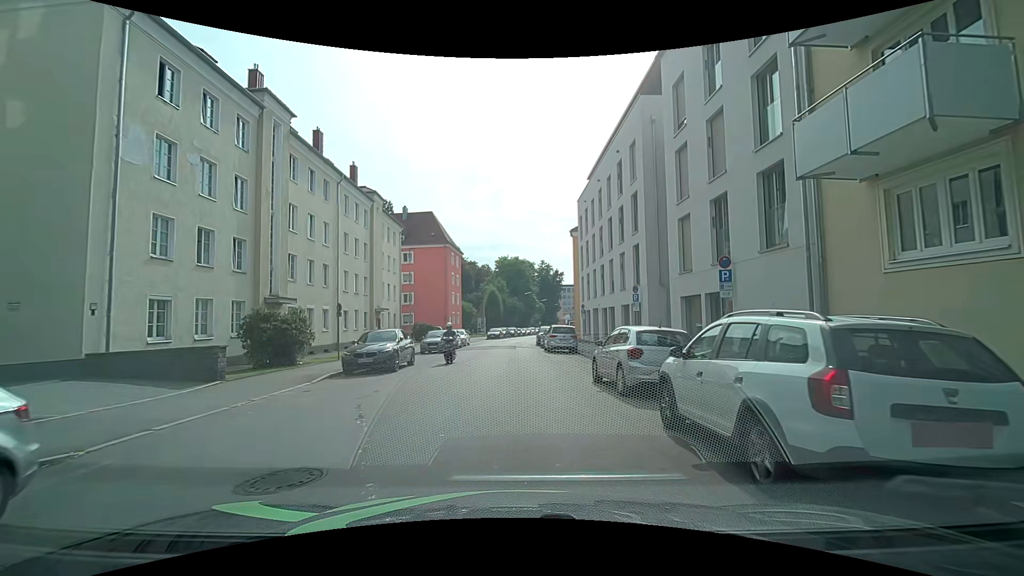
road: tertiary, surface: asphalt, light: Day
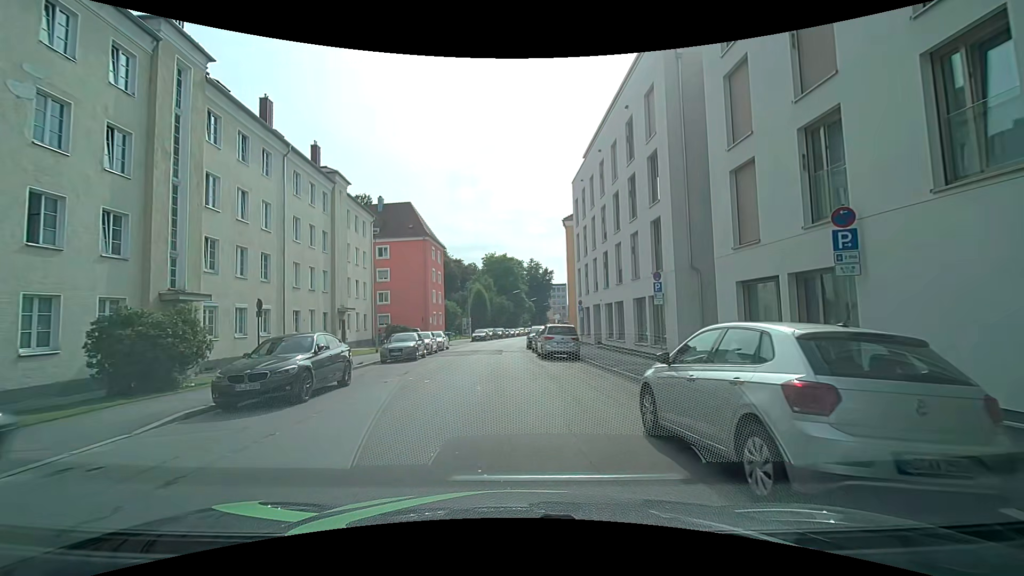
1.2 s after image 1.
(+0.1, +6.4) m; +1°
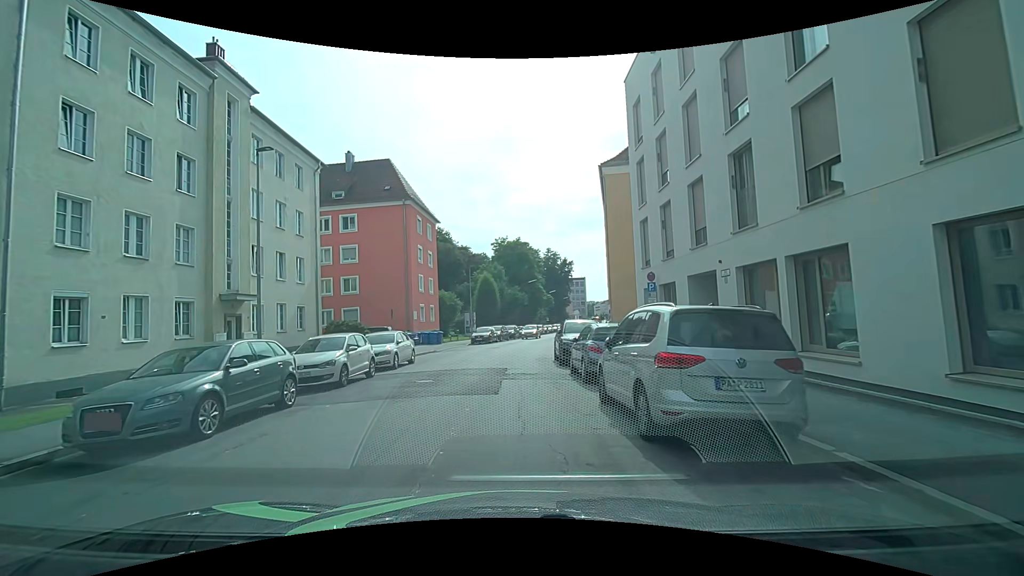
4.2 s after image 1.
(-0.2, +17.3) m; -2°
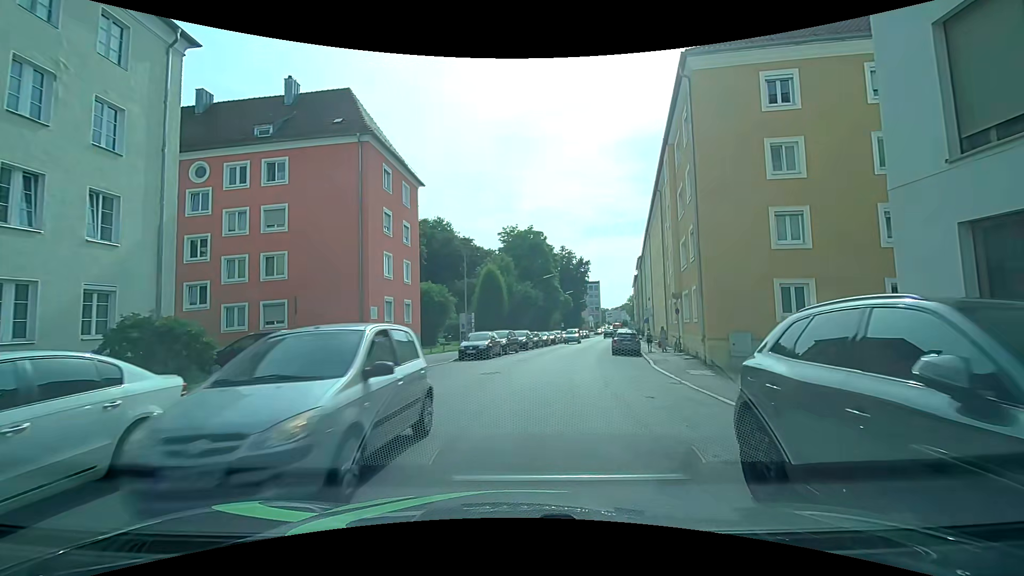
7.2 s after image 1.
(-0.3, +16.1) m; -2°
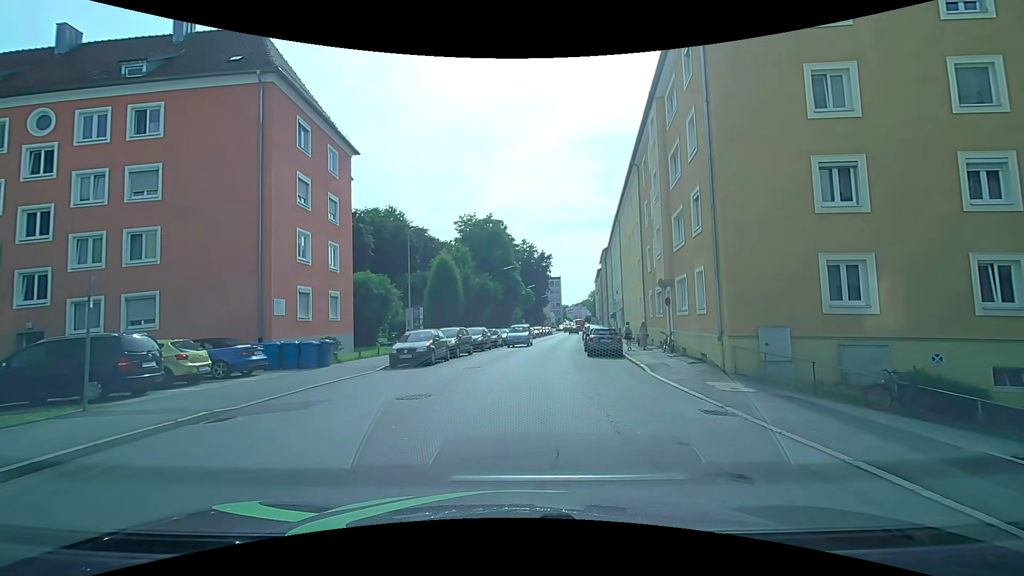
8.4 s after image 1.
(+0.4, +6.3) m; +6°
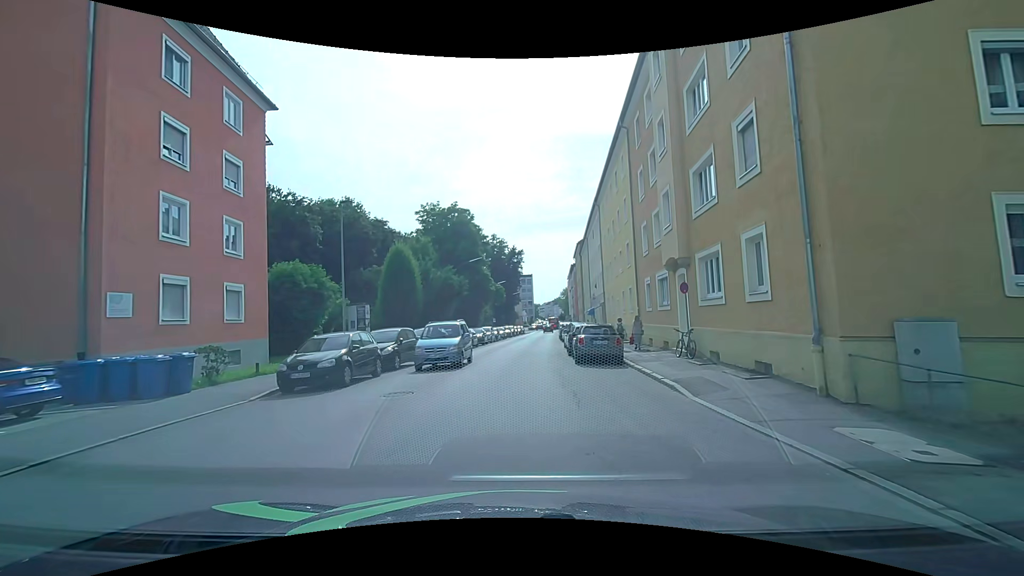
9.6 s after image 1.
(+0.1, +6.8) m; +3°
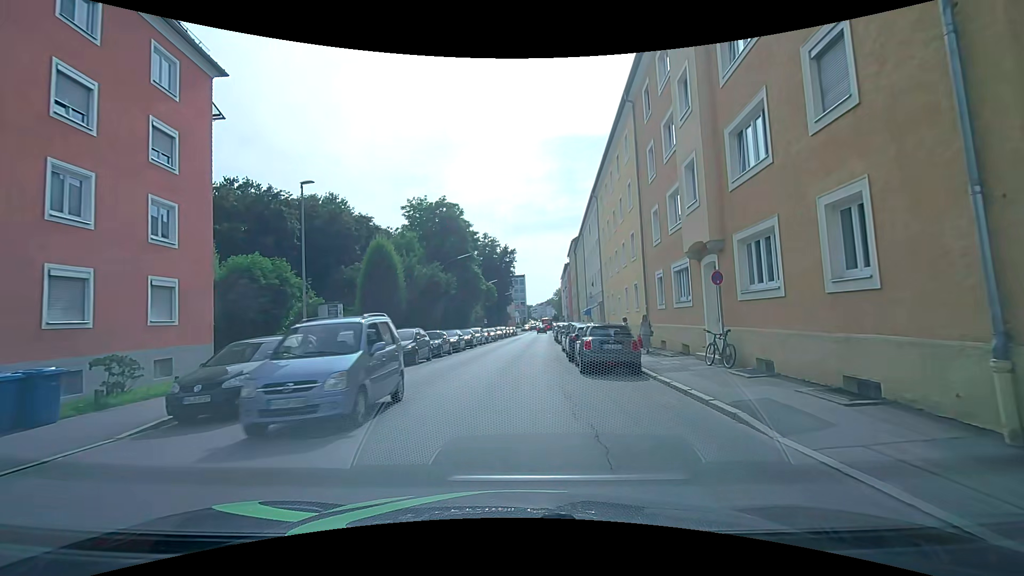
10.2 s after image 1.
(0.0, +3.7) m; +1°
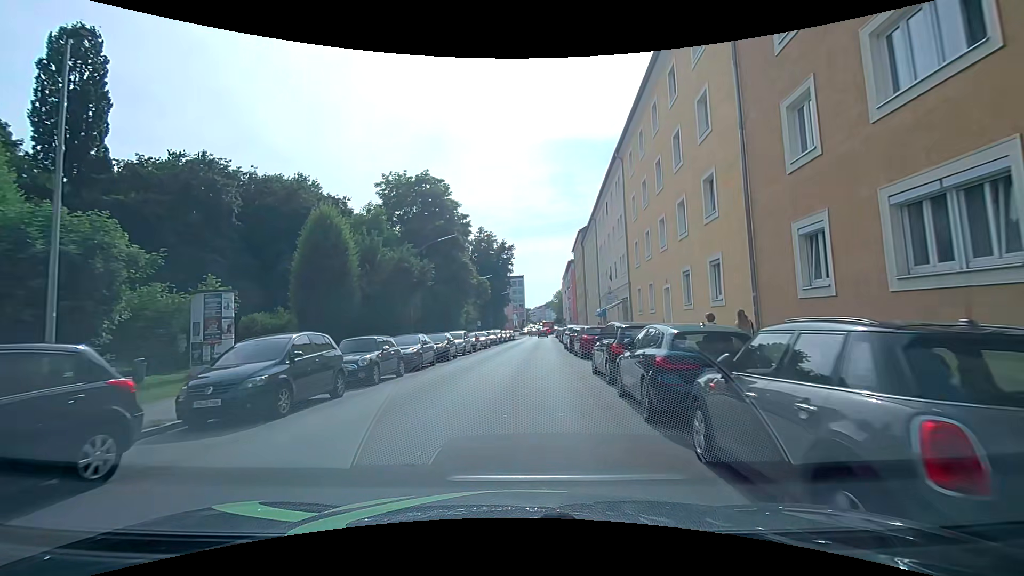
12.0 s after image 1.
(0.0, +11.7) m; 0°
